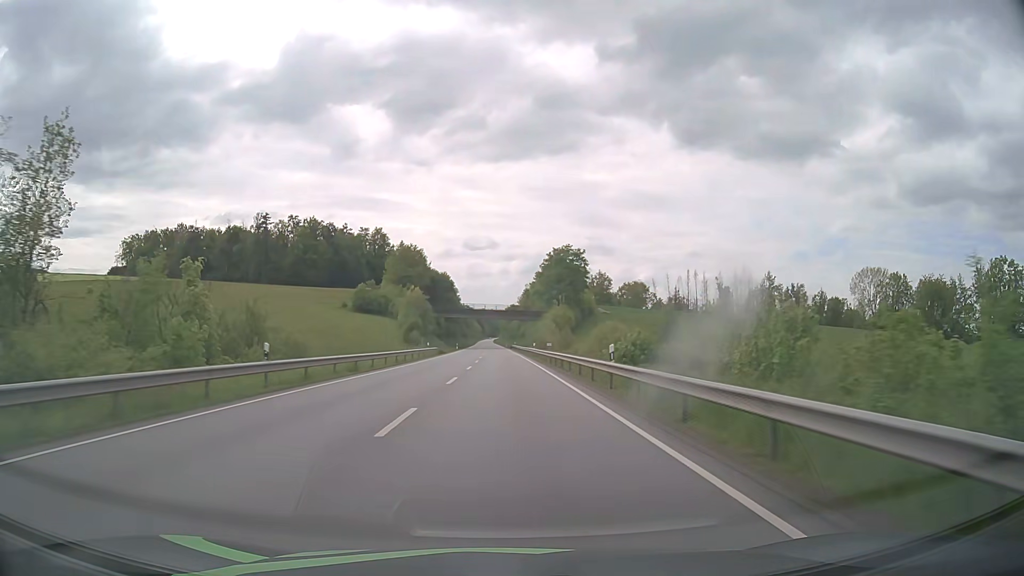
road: primary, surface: asphalt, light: Day
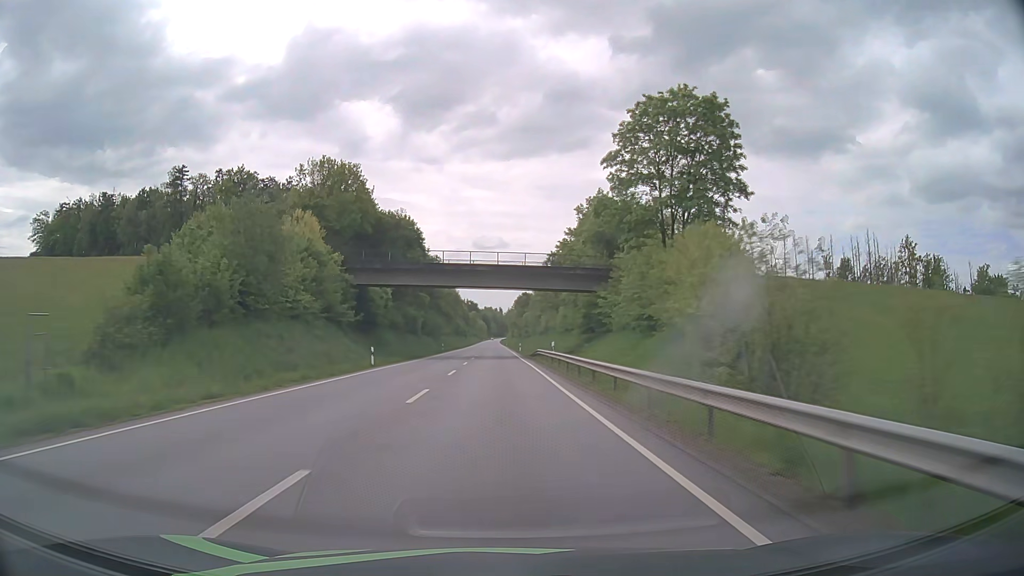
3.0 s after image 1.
(-0.6, +78.5) m; -1°
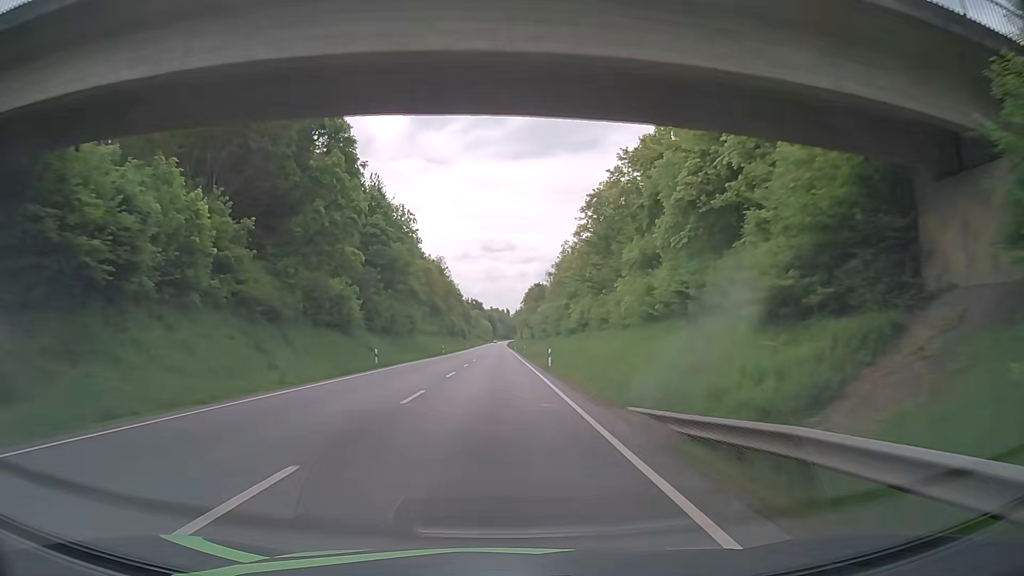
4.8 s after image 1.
(-0.2, +47.7) m; -1°
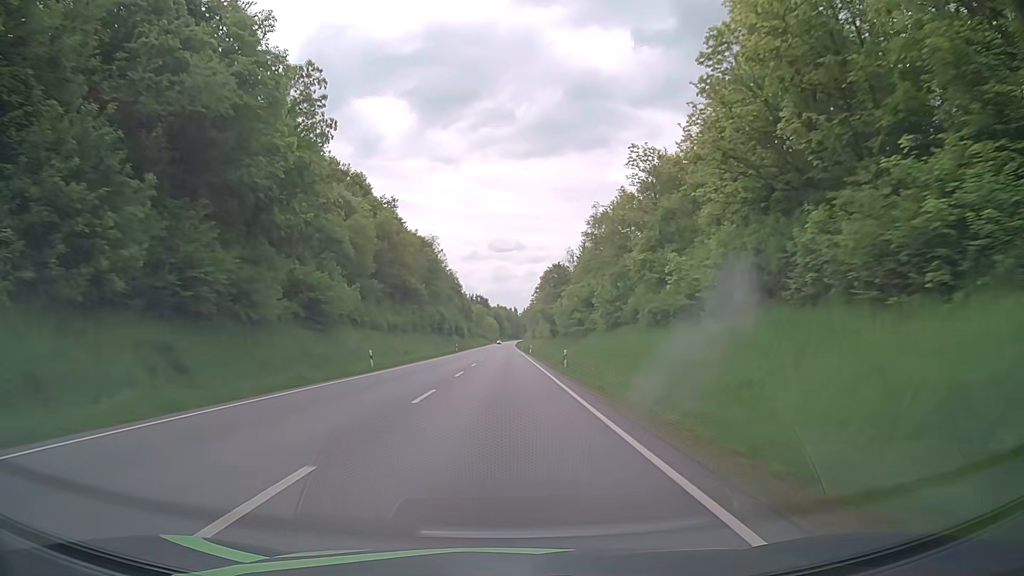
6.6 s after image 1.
(-0.3, +48.0) m; -1°
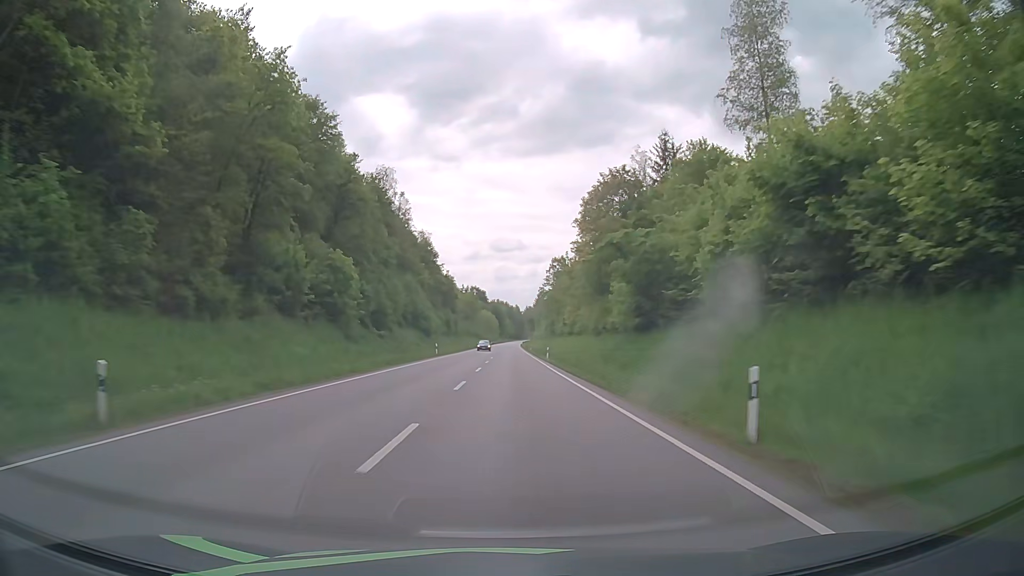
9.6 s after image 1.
(-0.1, +79.9) m; 0°
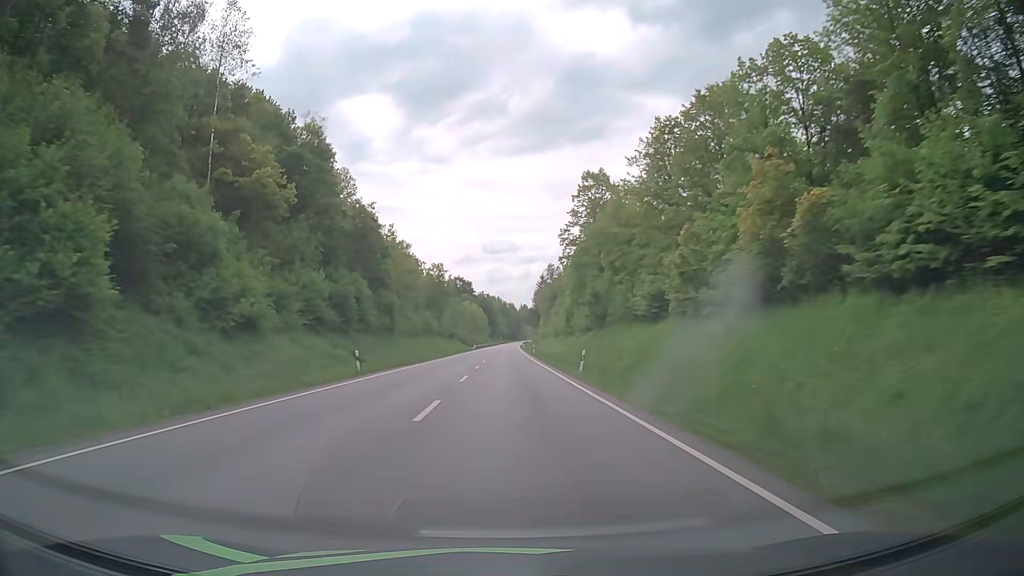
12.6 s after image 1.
(+0.4, +79.1) m; 0°
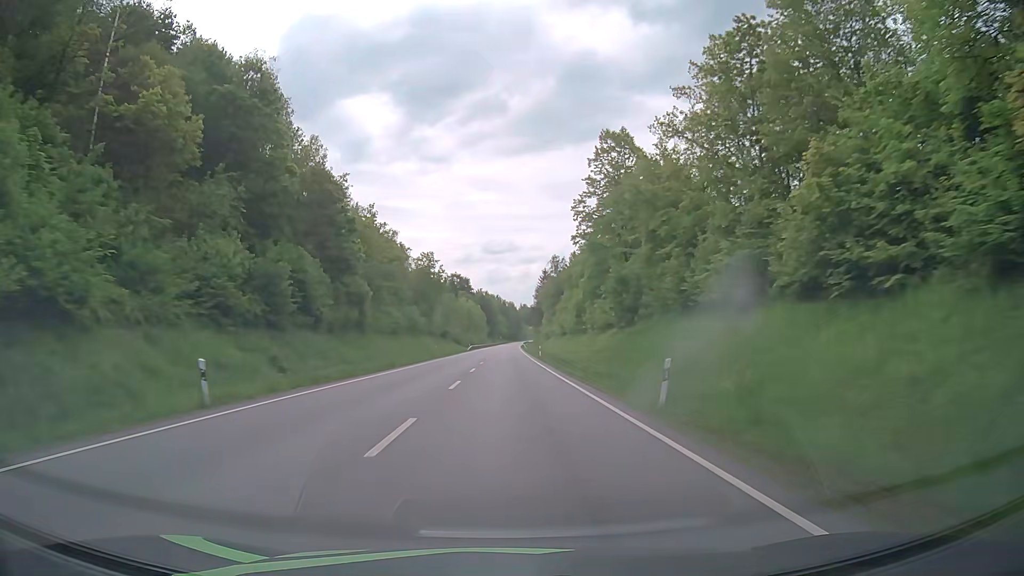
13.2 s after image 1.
(0.0, +15.7) m; 0°
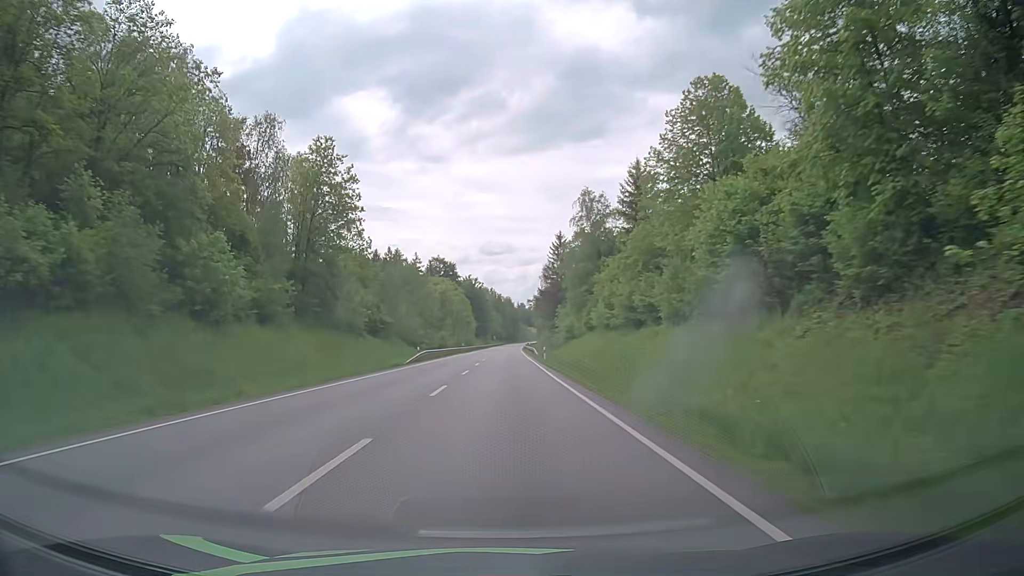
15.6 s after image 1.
(+0.2, +62.5) m; 0°
(0, +10) (0, +20) (0, +30) (0, +40) (0, +50) (+1, +60) (+1, +70) (+1, +80) (+1, +90) (+1, +100) m
